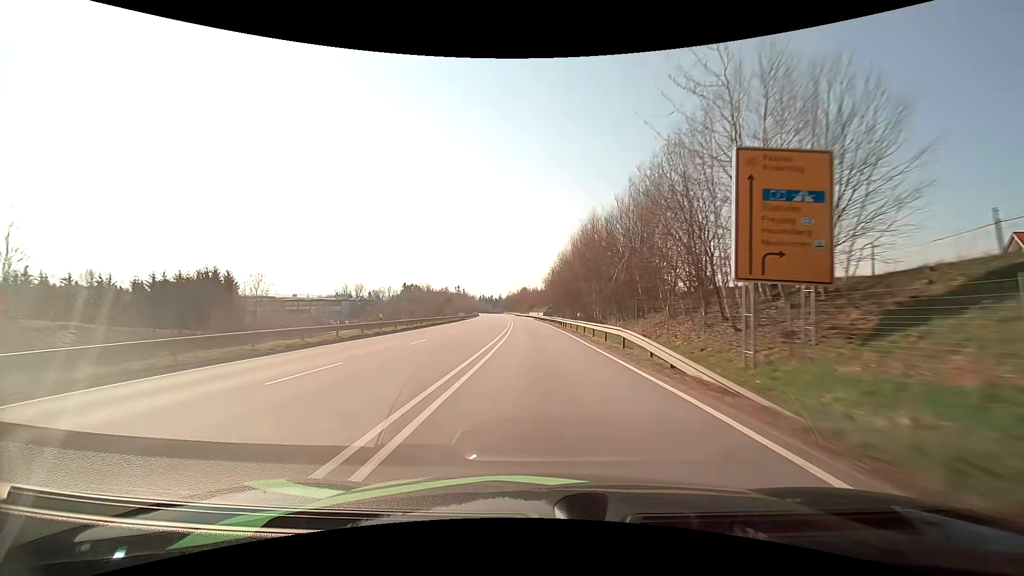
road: primary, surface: asphalt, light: Day
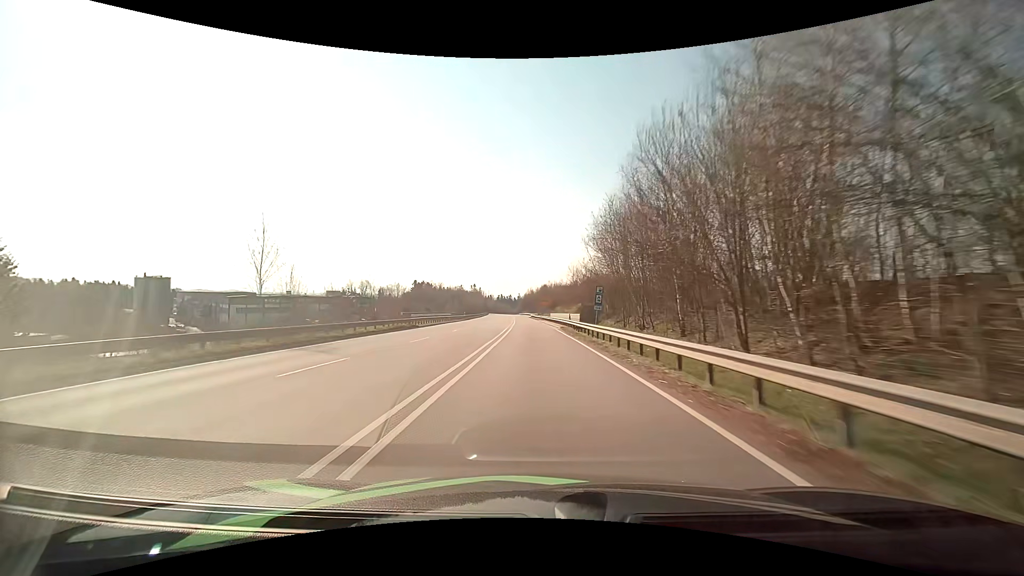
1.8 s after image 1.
(-1.0, +46.8) m; -2°
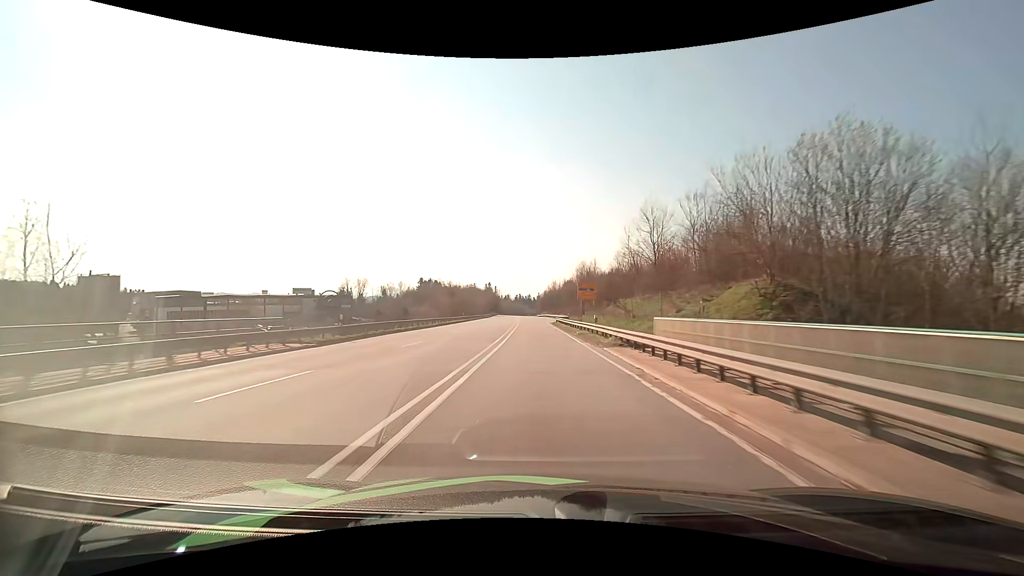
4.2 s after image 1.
(-1.5, +62.3) m; -2°
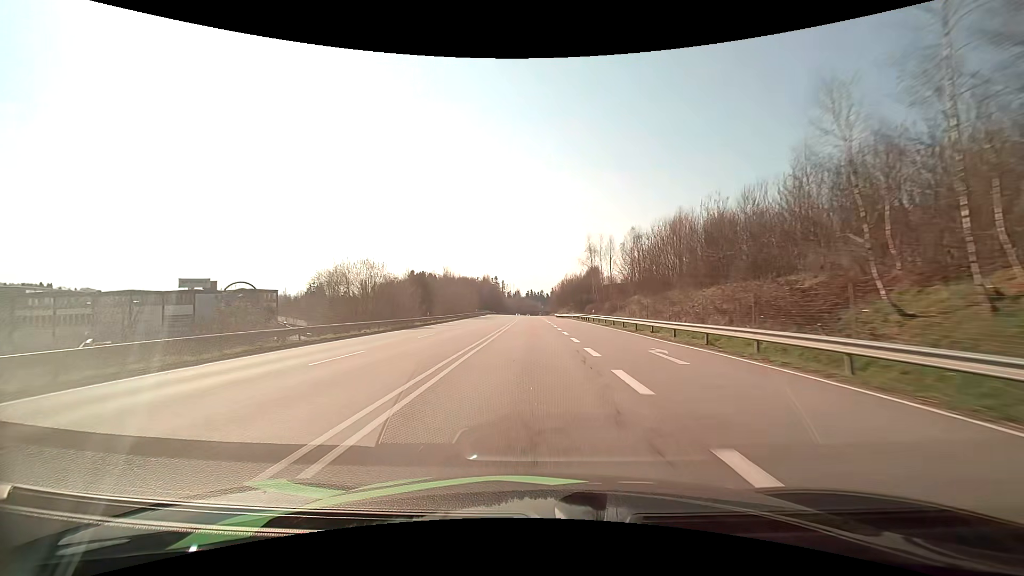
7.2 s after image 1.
(-1.0, +79.0) m; -1°
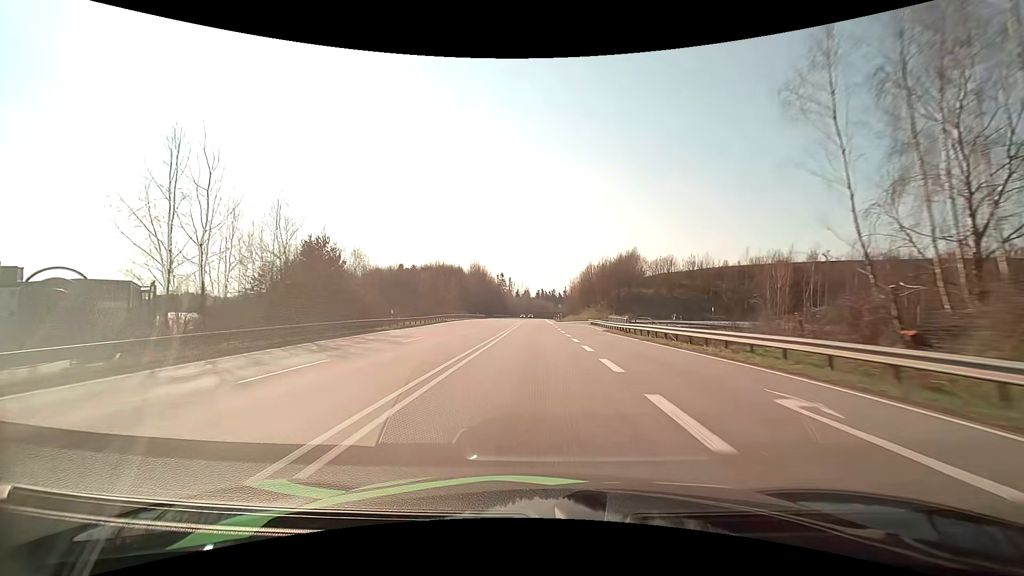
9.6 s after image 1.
(-0.7, +63.1) m; -1°
